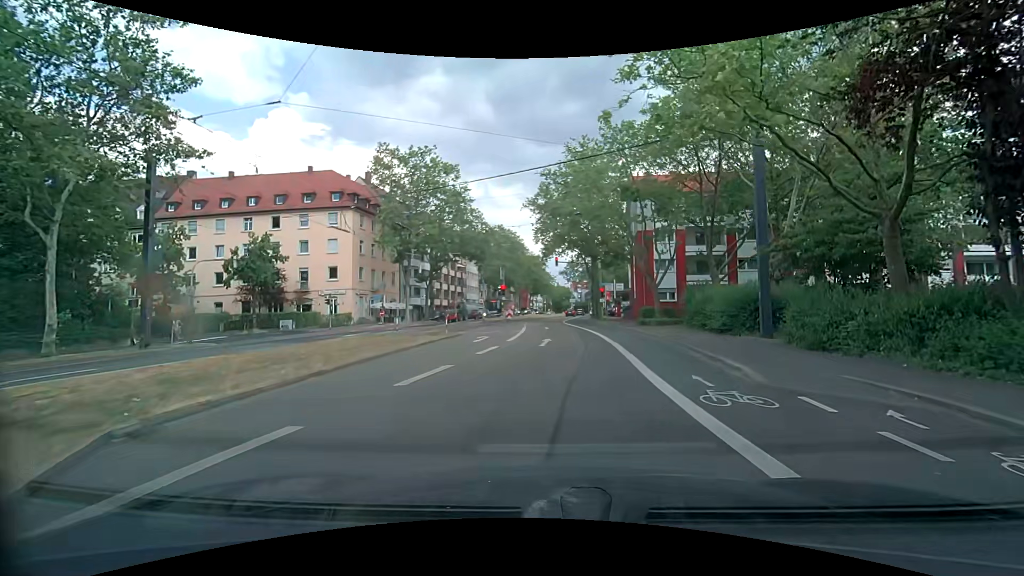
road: secondary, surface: asphalt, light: Day
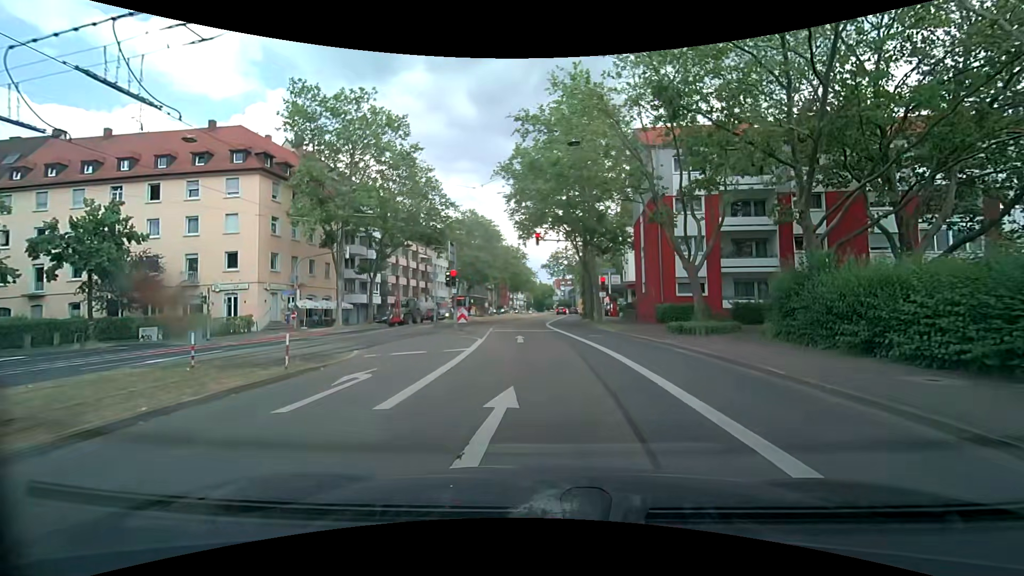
(+0.2, +14.5) m; +2°
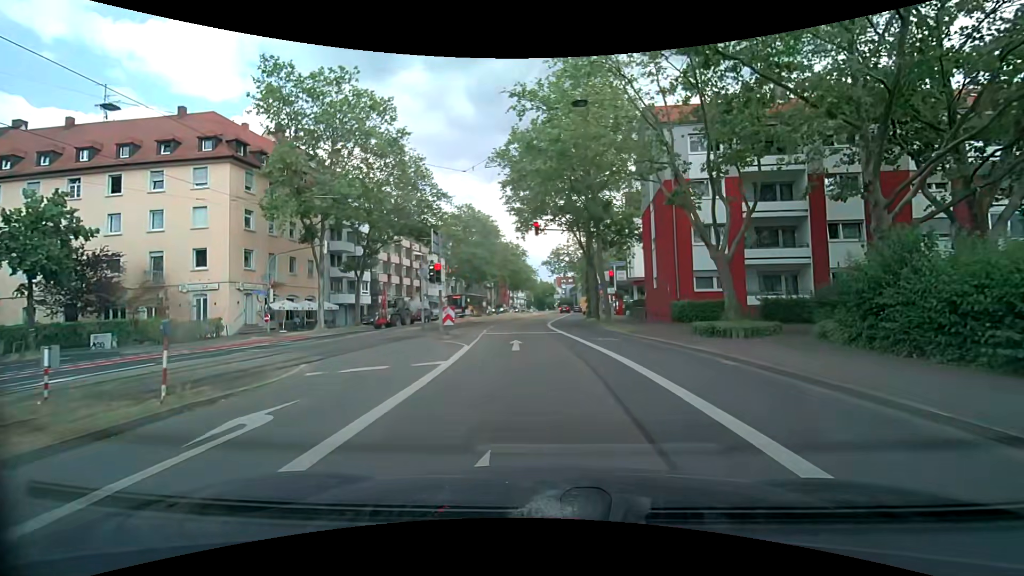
(0.0, +3.8) m; -1°
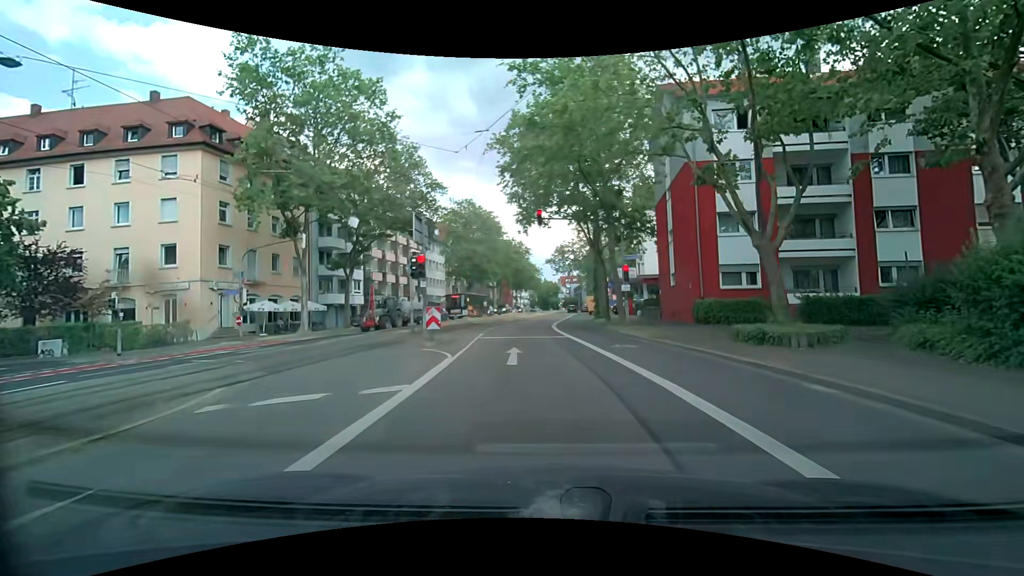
(0.0, +3.5) m; -1°
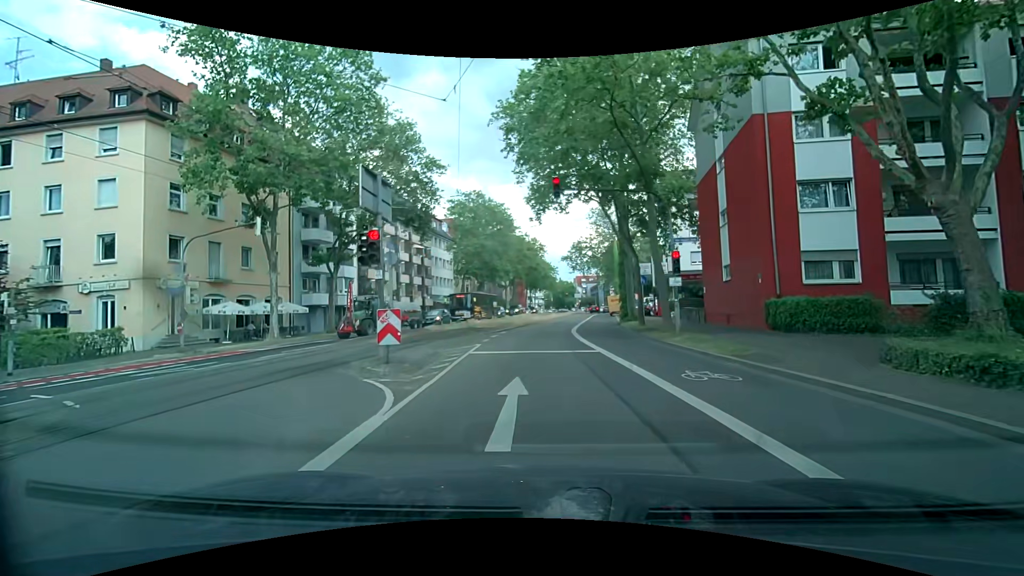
(-0.1, +6.3) m; -1°
